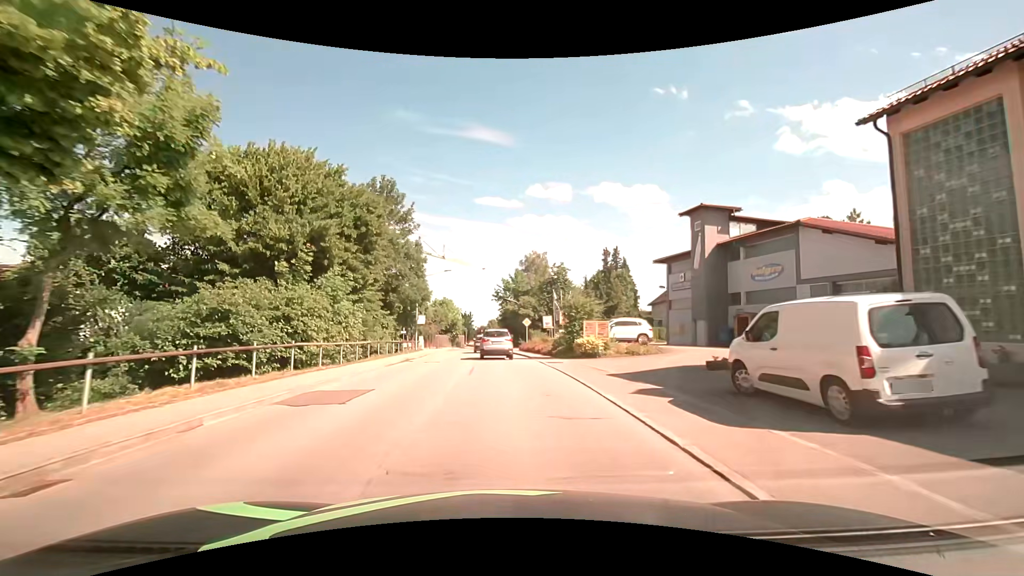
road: secondary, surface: asphalt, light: Day
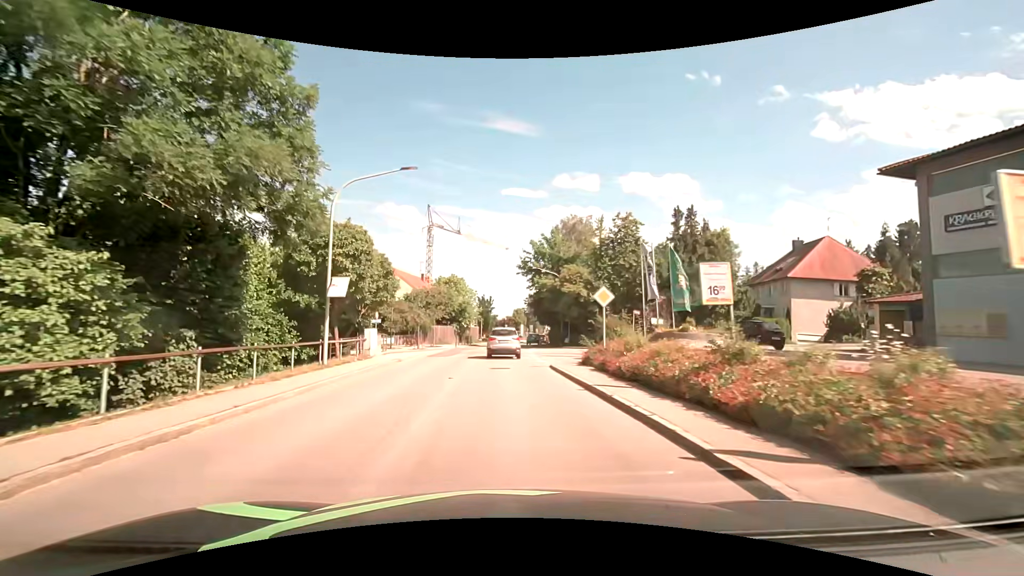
(-0.8, +27.7) m; -3°
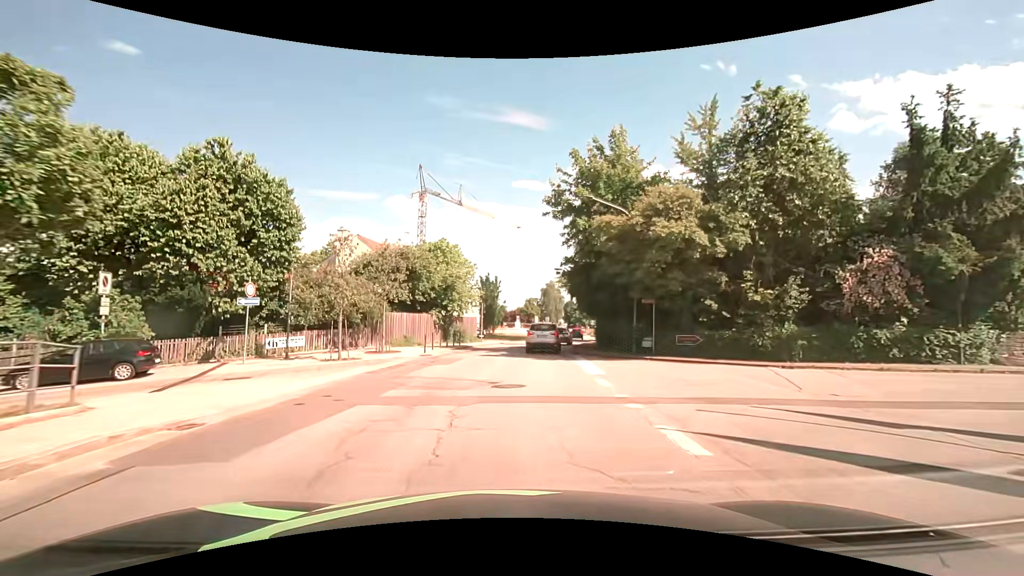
(-0.3, +23.7) m; -1°
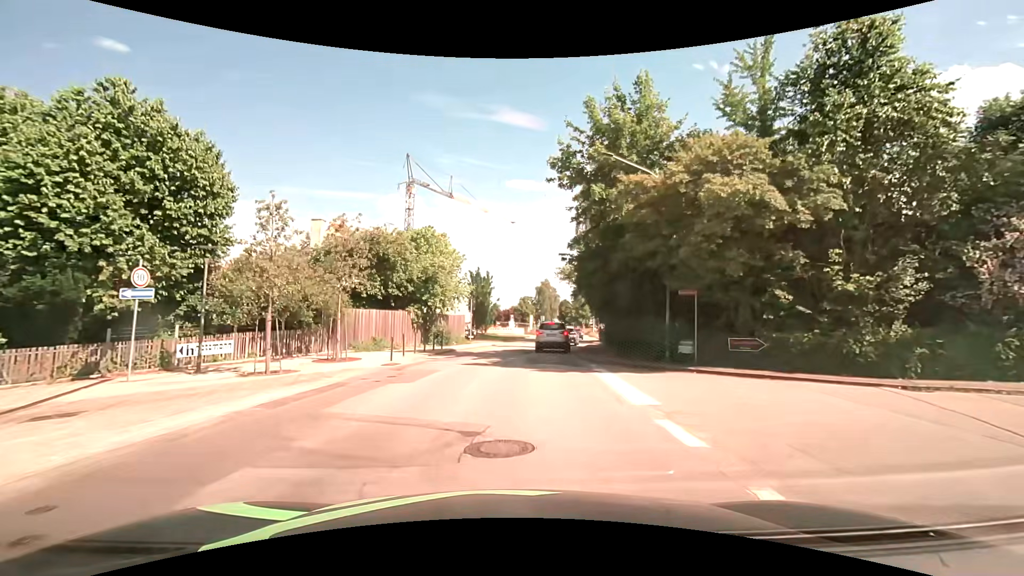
(0.0, +5.7) m; 0°
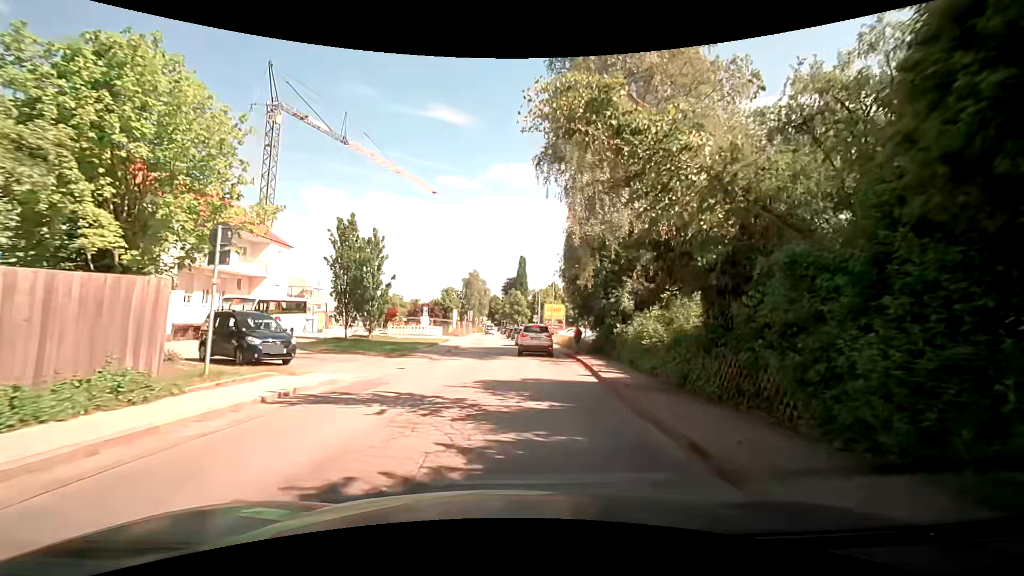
(+1.6, +26.0) m; +8°
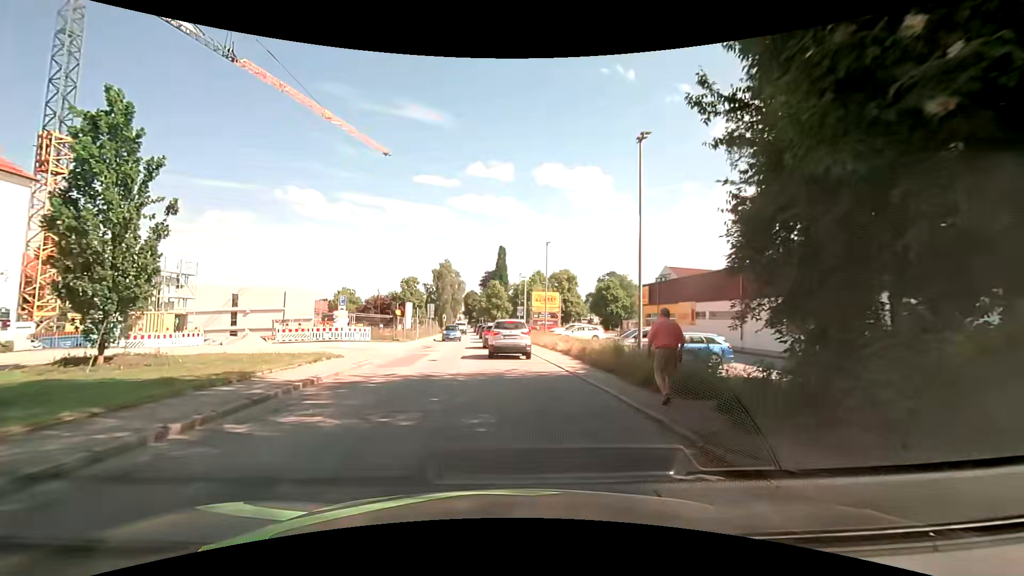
(+1.2, +21.9) m; +3°
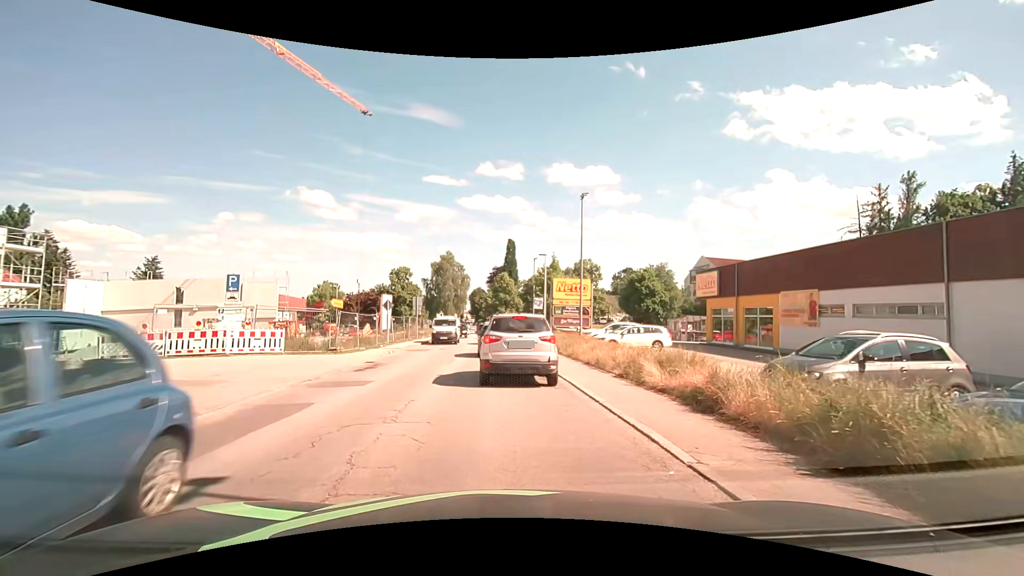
(-0.1, +15.2) m; -1°
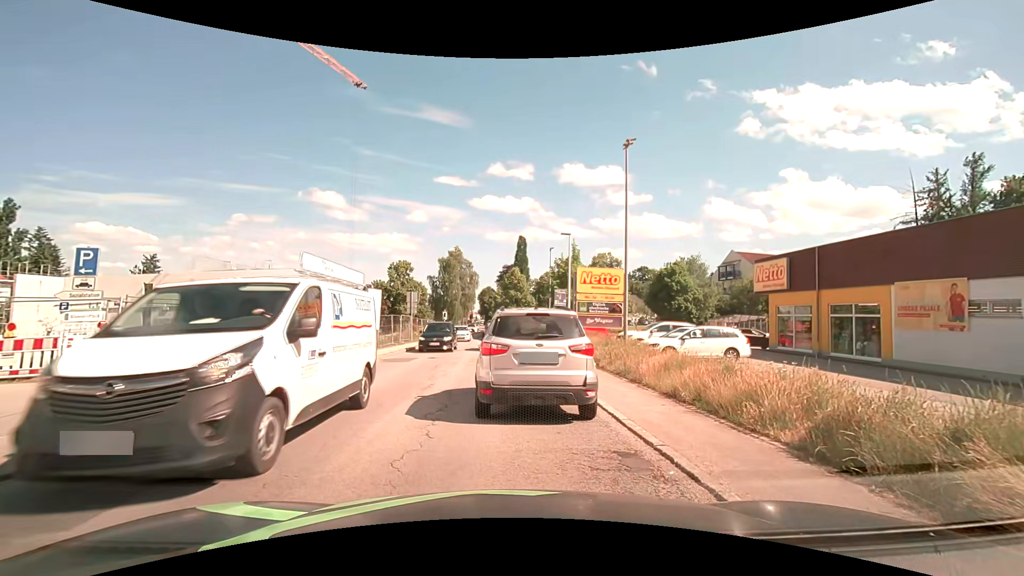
(-0.1, +7.7) m; -1°
(0, +10) (0, +20) (-1, +30) (-1, +40) (-1, +50) (-1, +60) (-2, +70) (-2, +80) (-3, +90) (-3, +100) m
